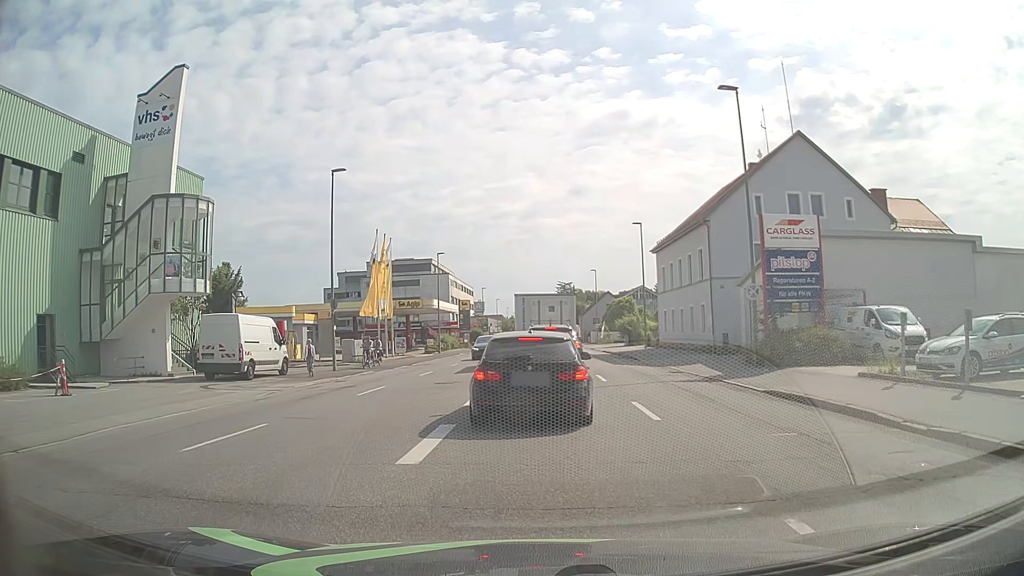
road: tertiary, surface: asphalt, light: Day
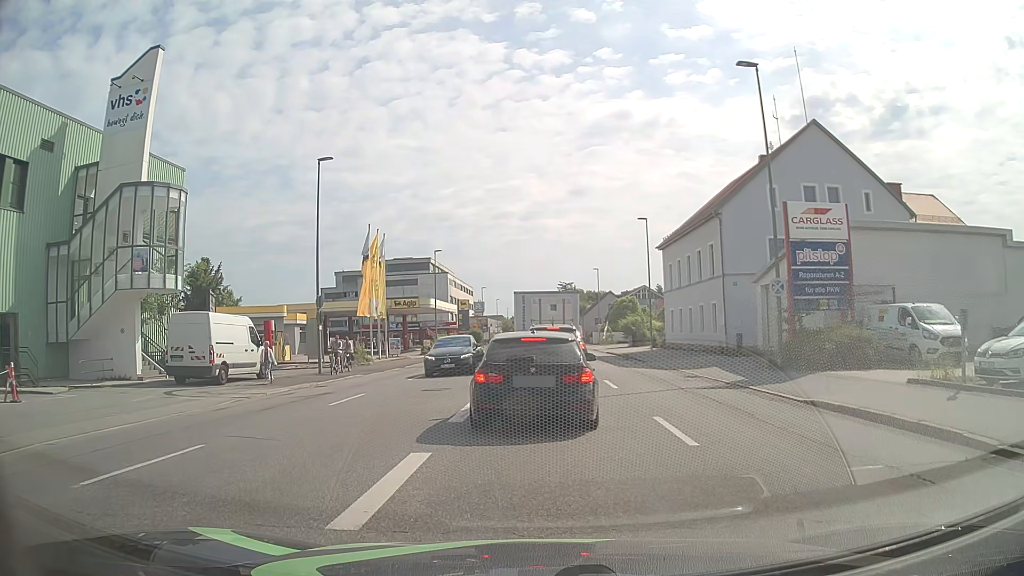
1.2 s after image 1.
(0.0, +2.5) m; 0°
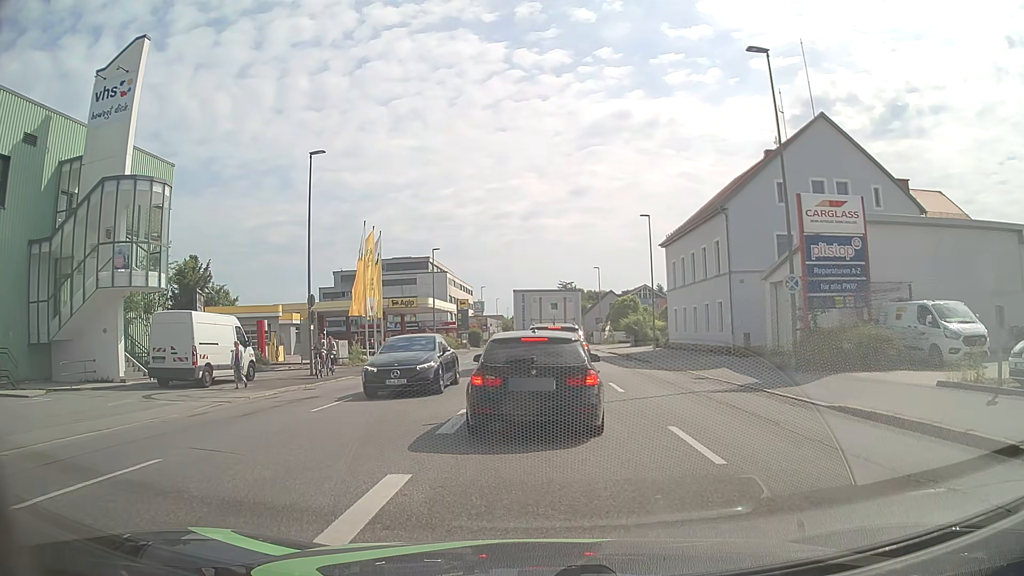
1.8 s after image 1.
(0.0, +1.2) m; -1°
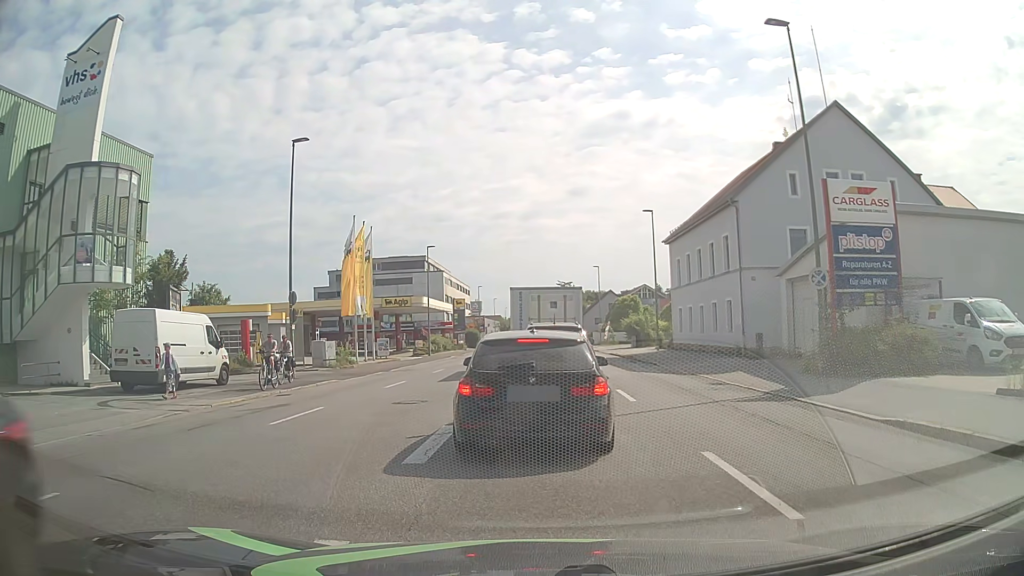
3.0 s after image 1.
(+0.1, +2.2) m; +1°
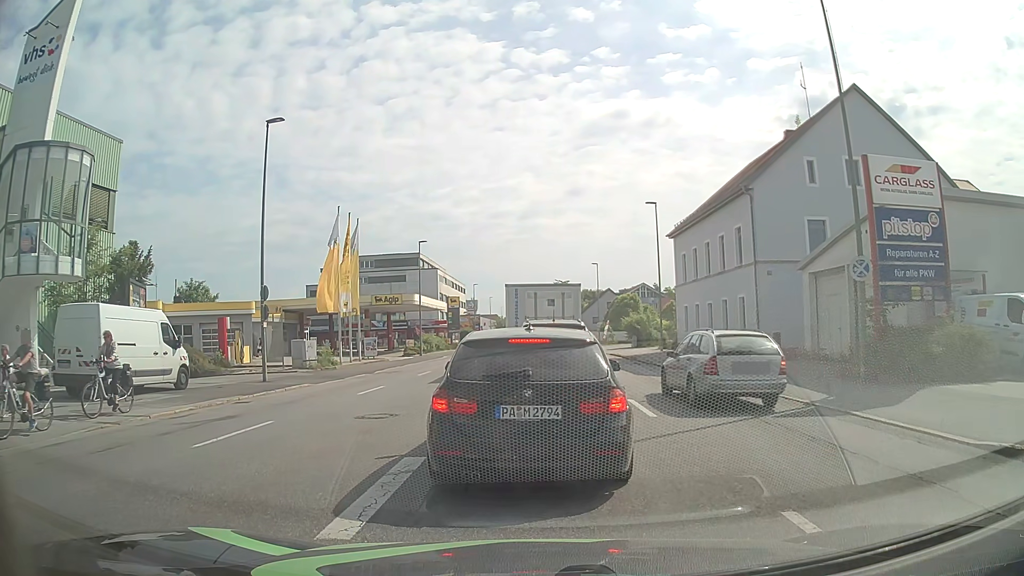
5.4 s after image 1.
(0.0, +2.7) m; -1°
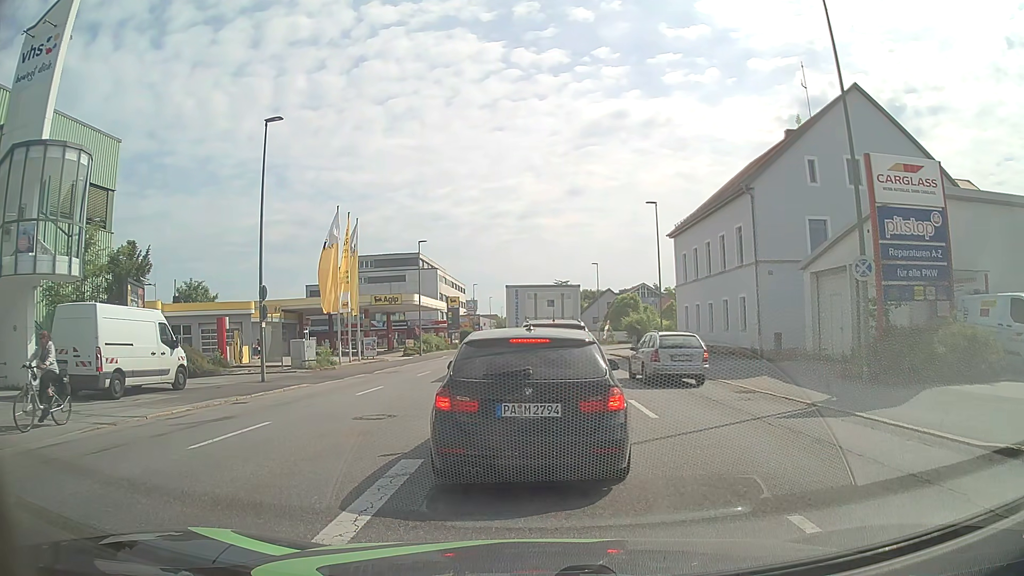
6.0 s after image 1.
(0.0, +0.1) m; 0°
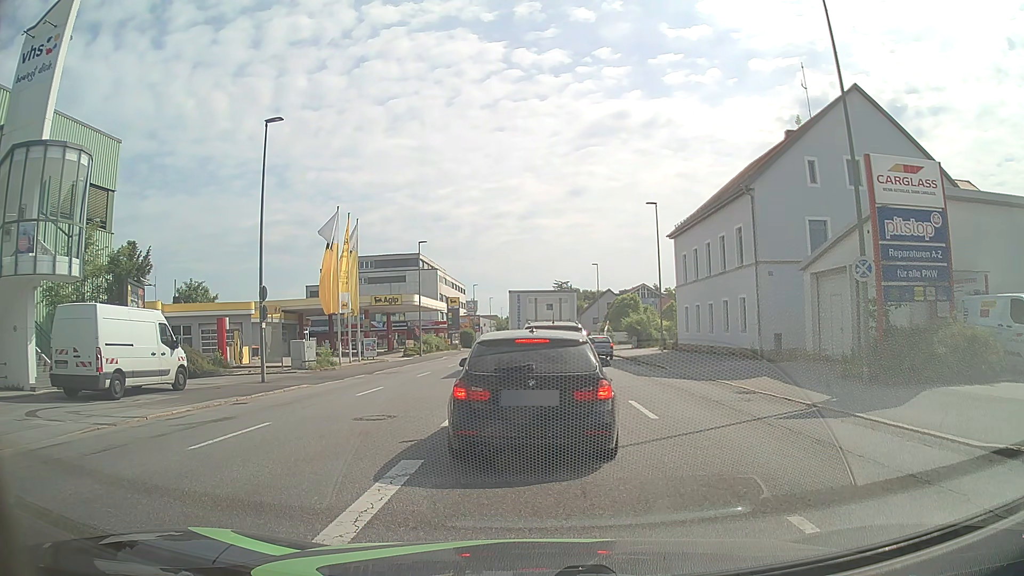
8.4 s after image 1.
(0.0, +0.1) m; 0°
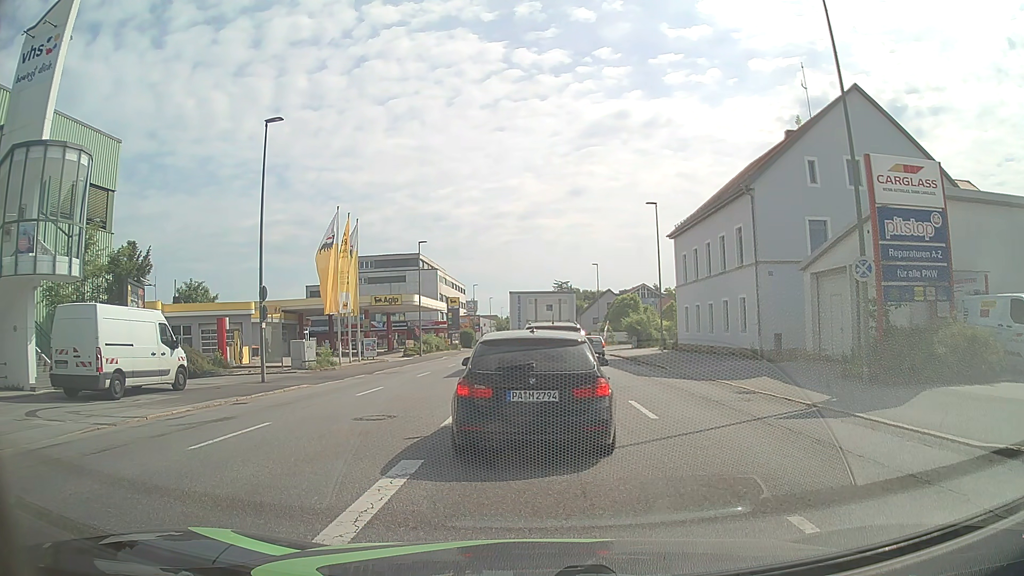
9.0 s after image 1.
(0.0, 0.0) m; 0°
